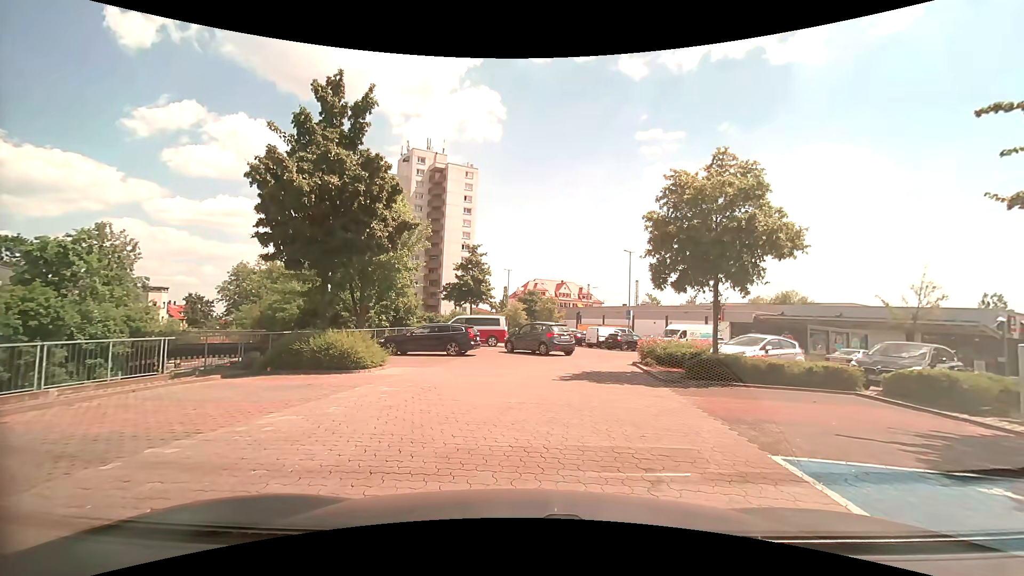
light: Day
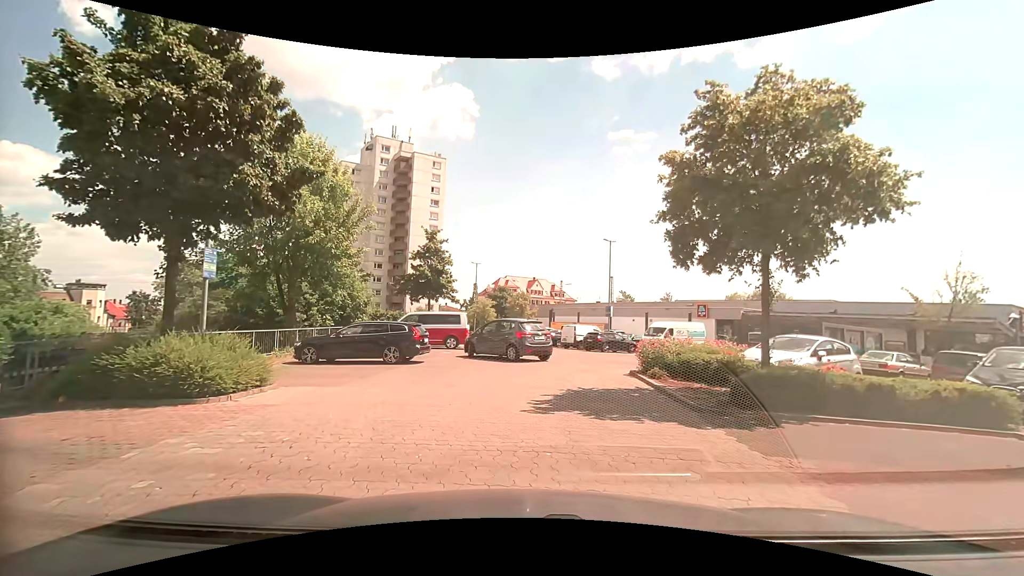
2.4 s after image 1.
(+0.3, +5.4) m; +5°
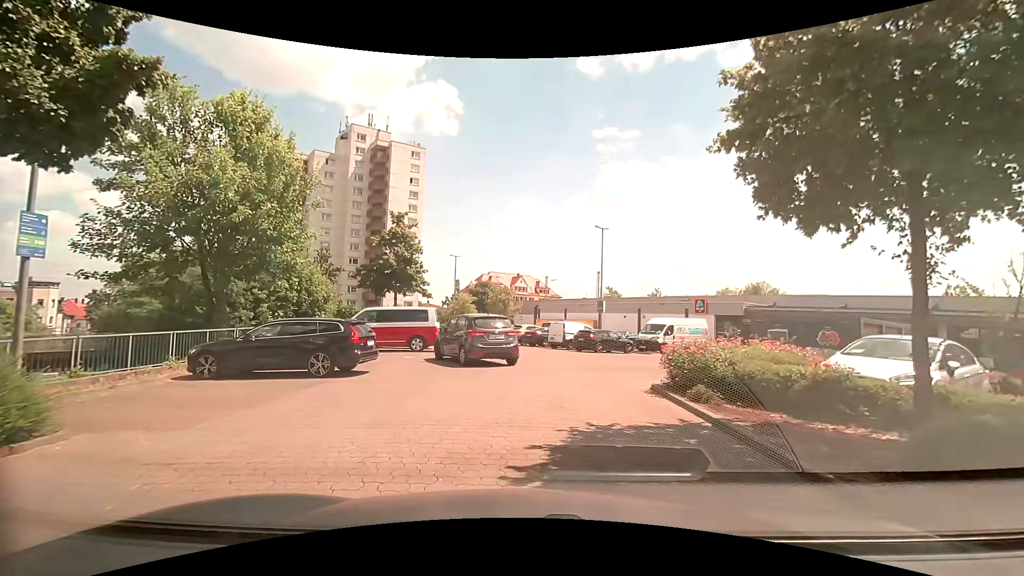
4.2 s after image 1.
(0.0, +4.5) m; +1°
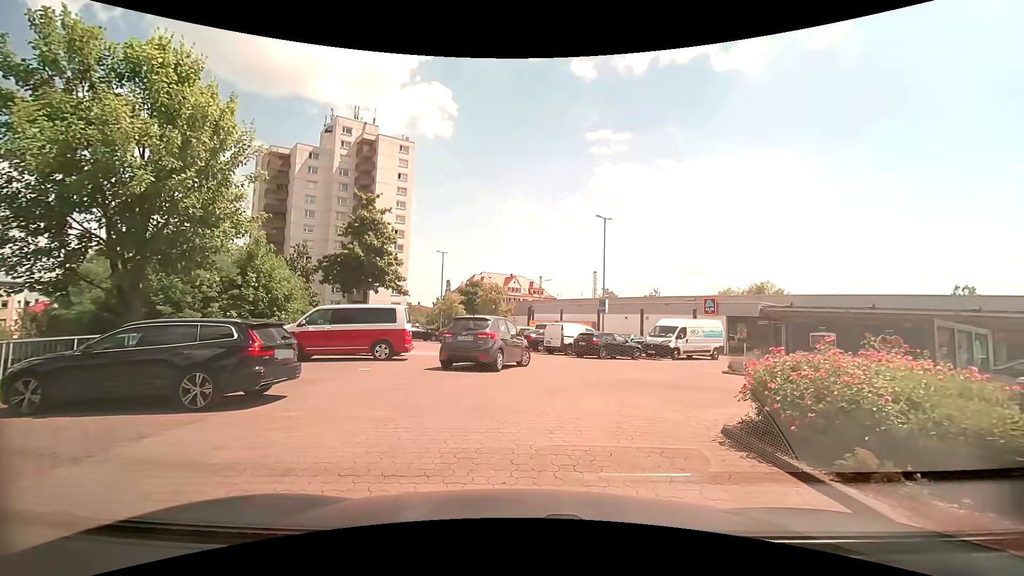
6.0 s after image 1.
(0.0, +4.2) m; 0°
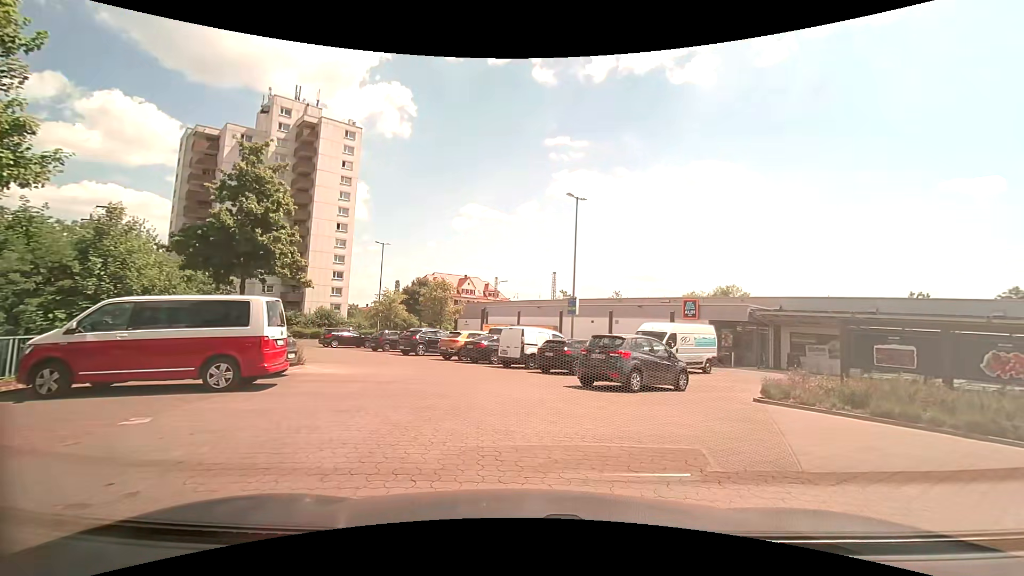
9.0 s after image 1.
(+0.1, +6.8) m; +5°
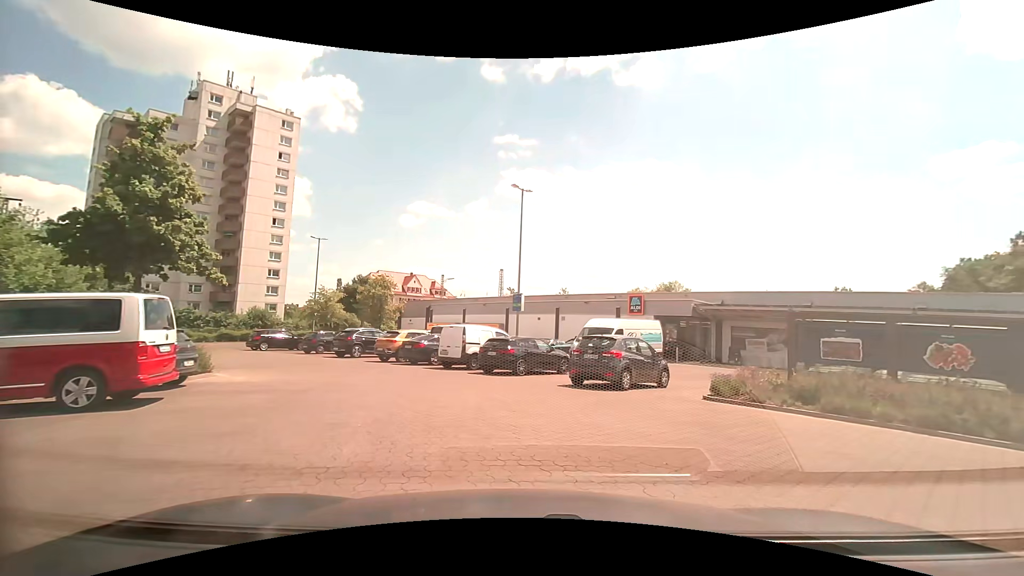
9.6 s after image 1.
(+0.1, +1.3) m; +7°
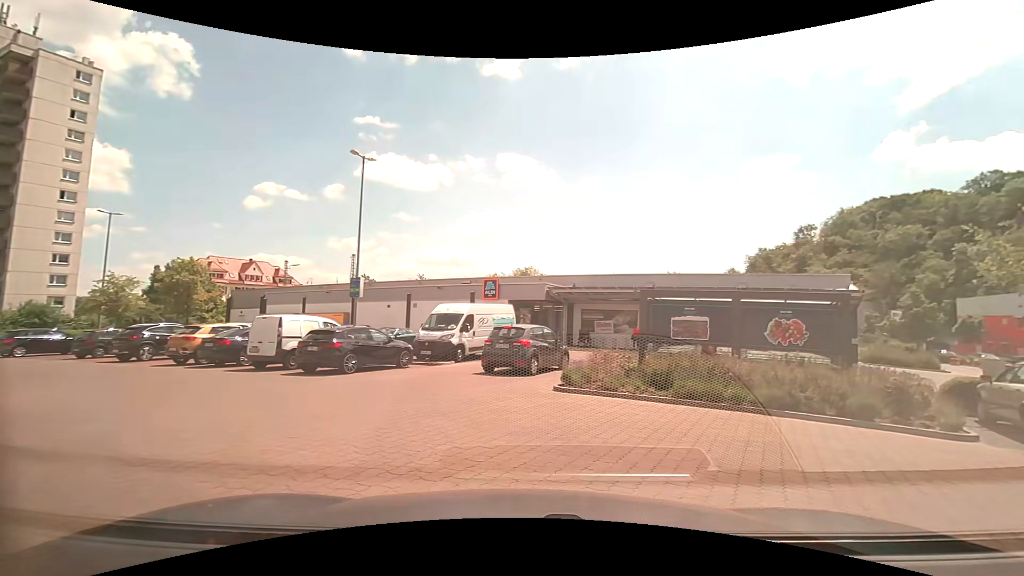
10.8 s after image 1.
(+0.3, +2.5) m; +17°
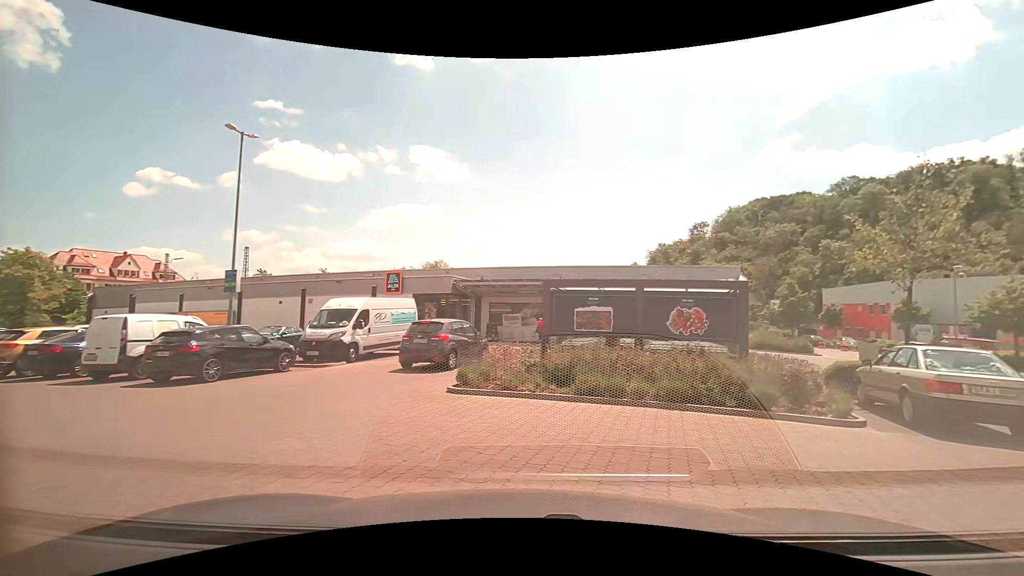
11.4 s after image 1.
(+0.1, +1.3) m; +9°
